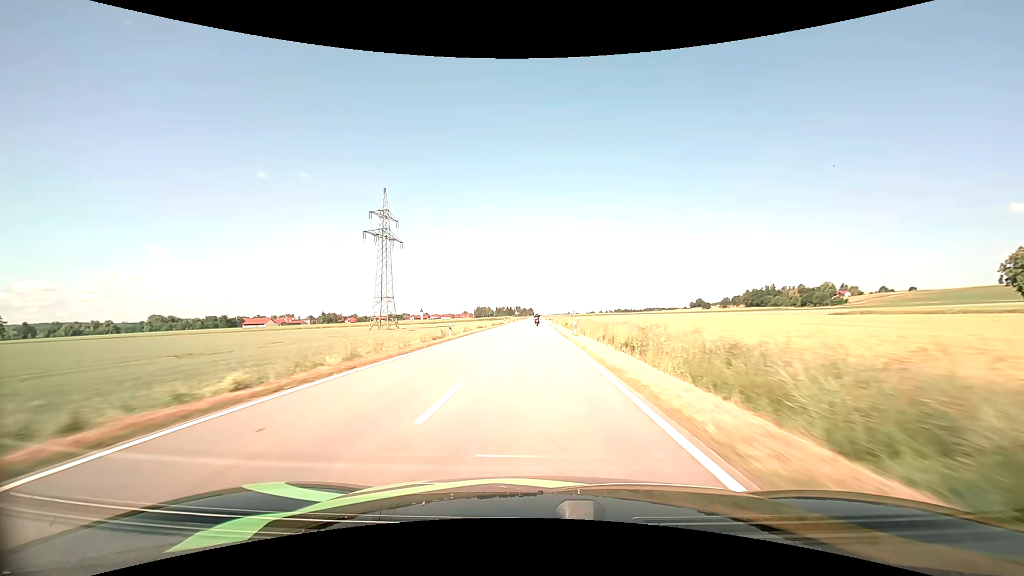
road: tertiary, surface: asphalt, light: Day
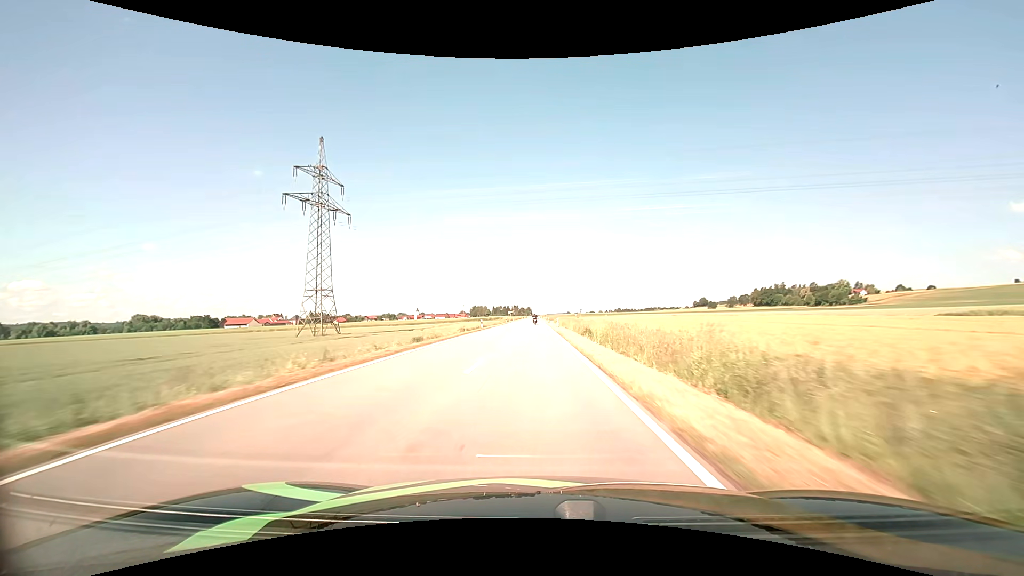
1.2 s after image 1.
(+0.1, +32.1) m; 0°
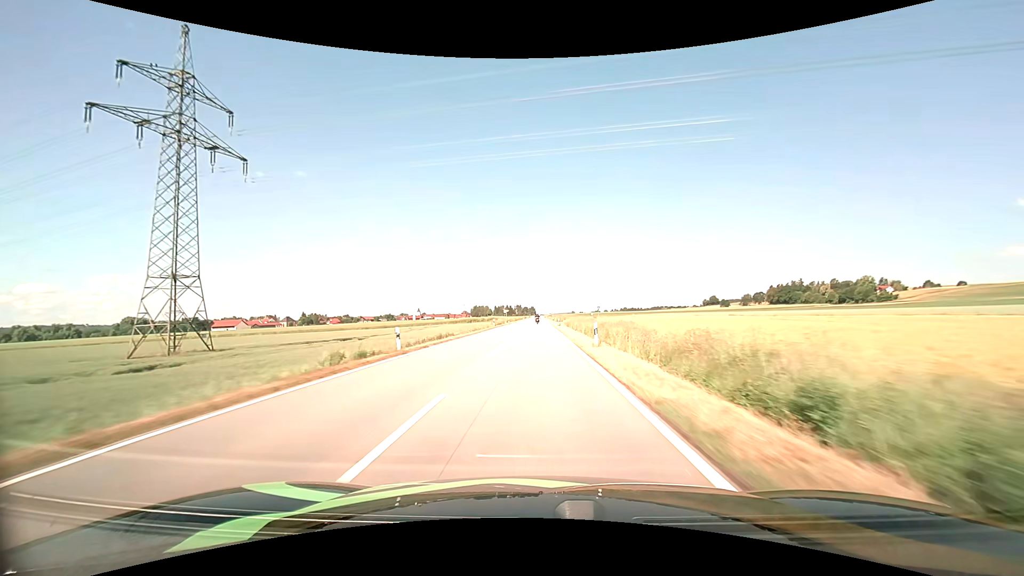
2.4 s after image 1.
(-0.1, +32.0) m; 0°
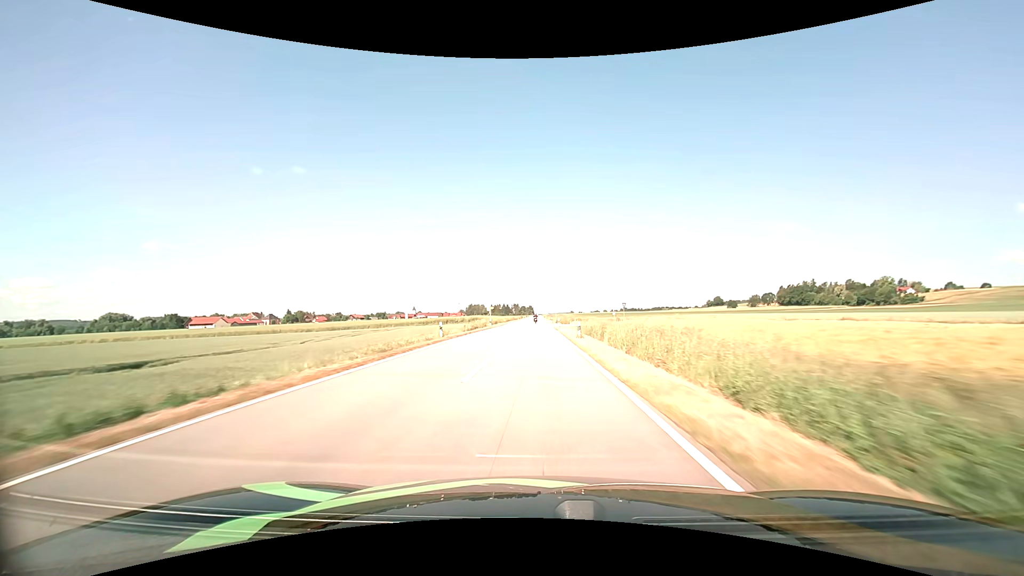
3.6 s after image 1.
(0.0, +31.8) m; 0°
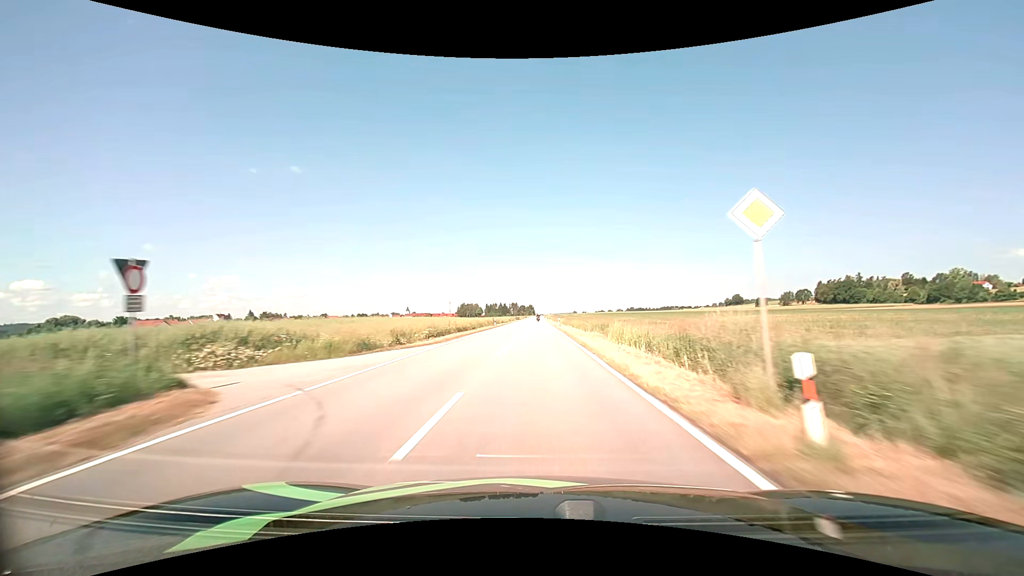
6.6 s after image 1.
(-0.2, +80.1) m; 0°
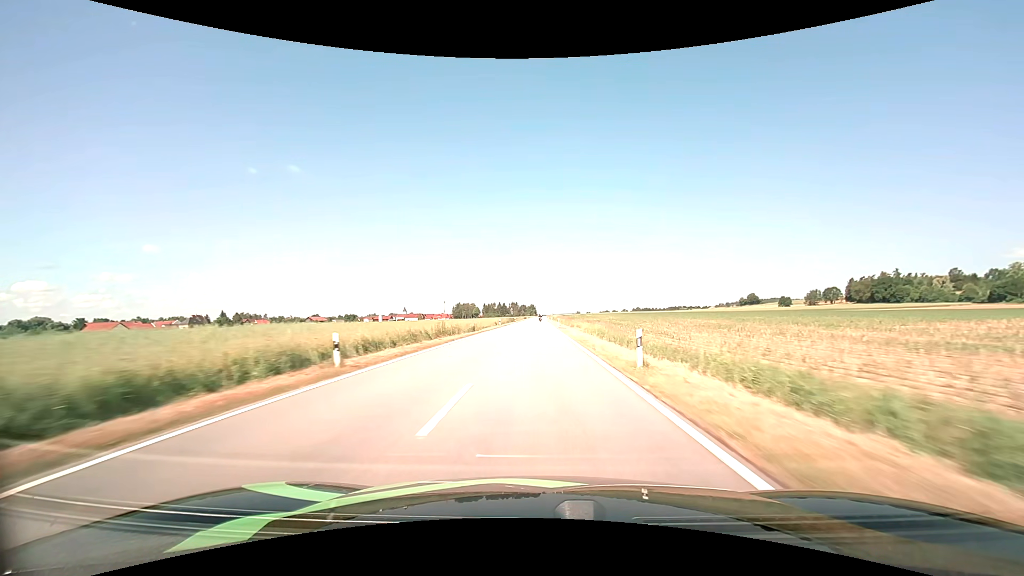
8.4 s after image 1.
(0.0, +48.5) m; 0°
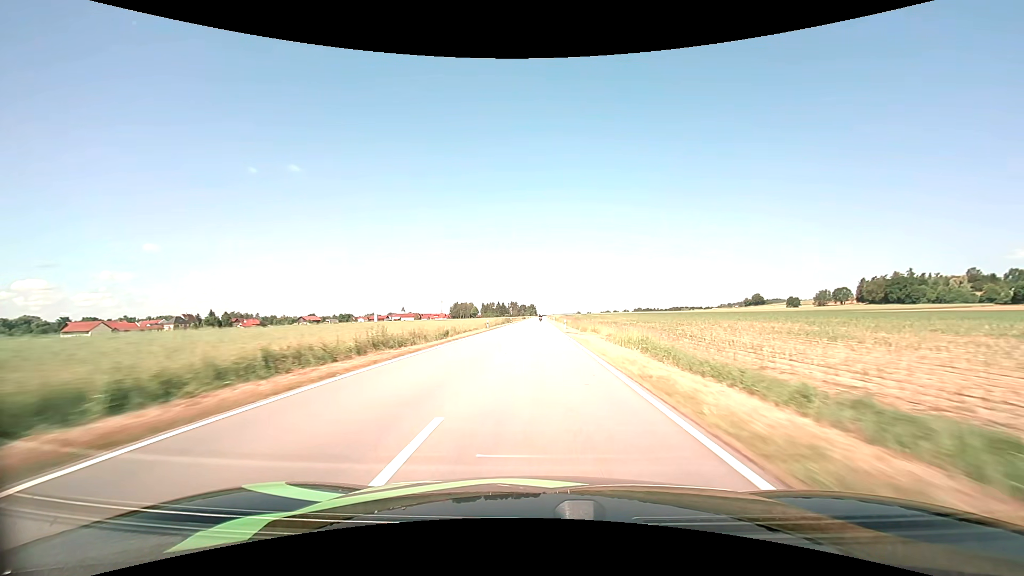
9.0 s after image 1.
(0.0, +16.2) m; 0°
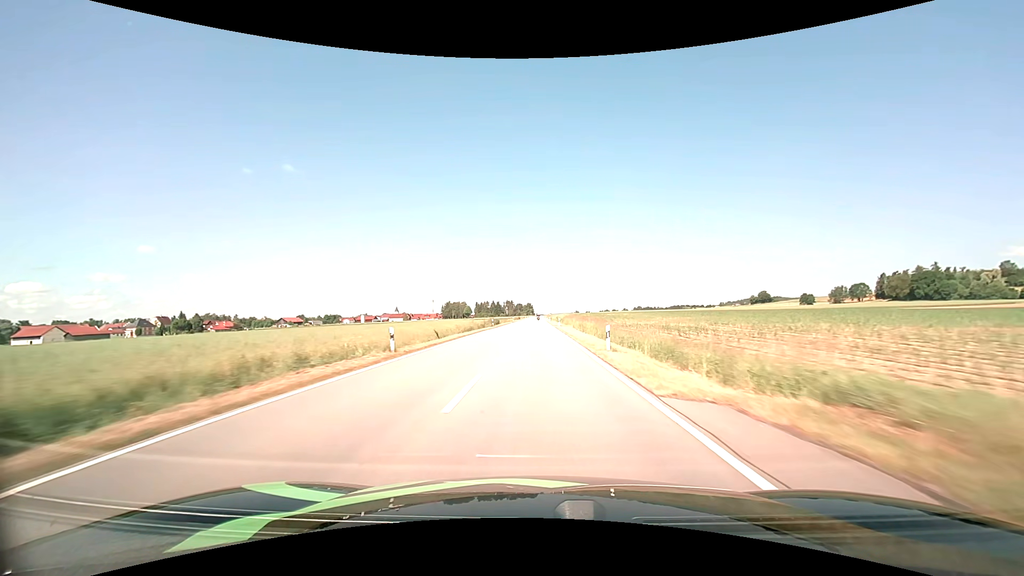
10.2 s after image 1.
(+0.1, +32.4) m; 0°
(0, +10) (0, +20) (0, +30) (0, +40) (0, +50) (0, +60) (0, +70) (0, +80) (0, +90) (0, +100) m
